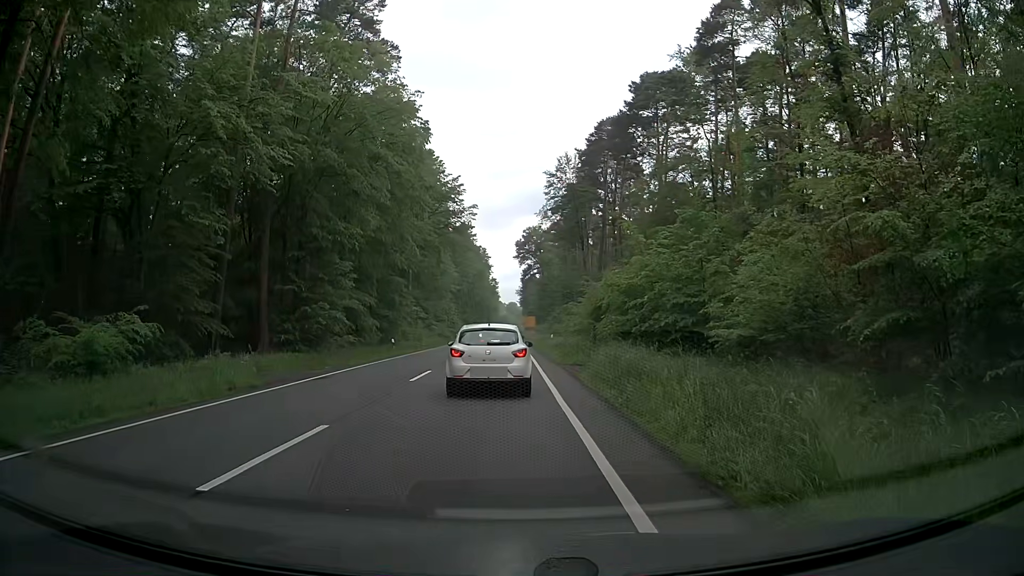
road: primary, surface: asphalt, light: Day
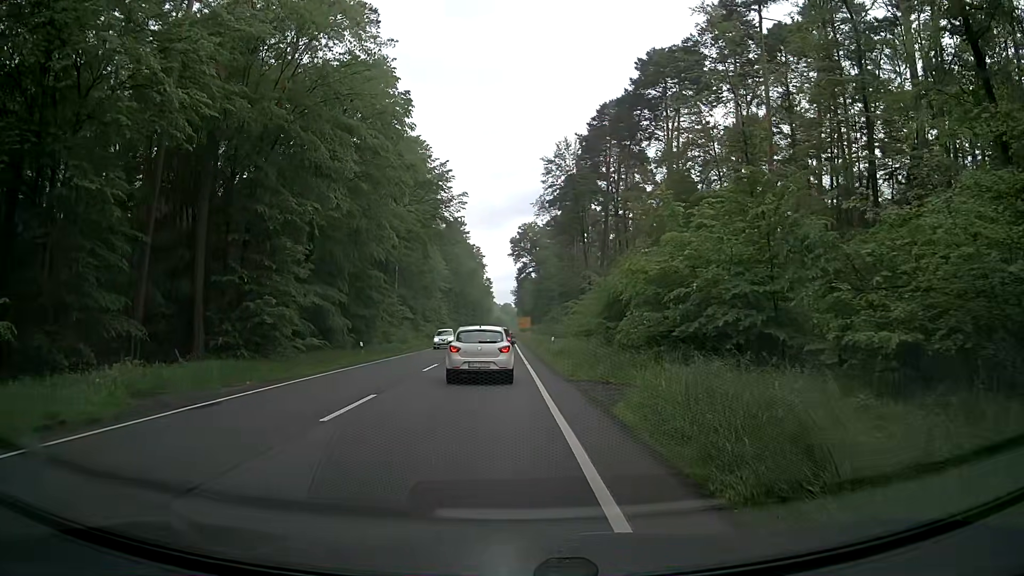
(+0.1, +7.9) m; 0°
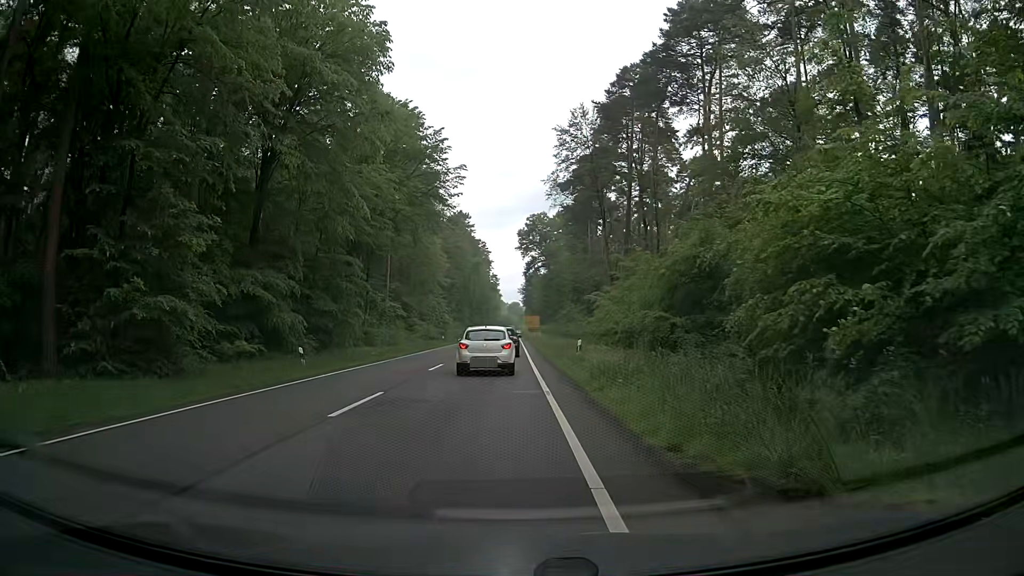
(+0.2, +12.1) m; -1°
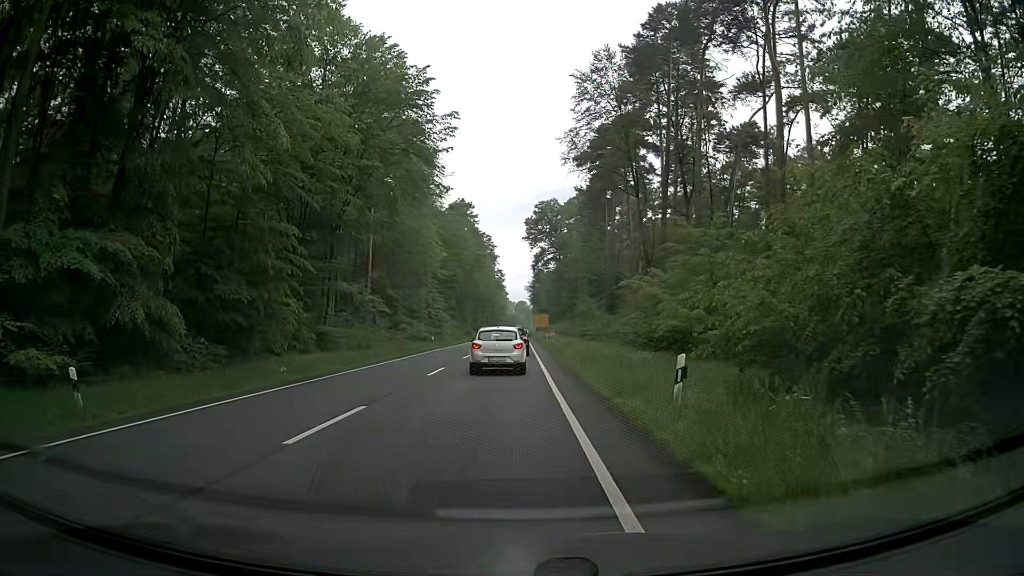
(+0.2, +14.9) m; 0°
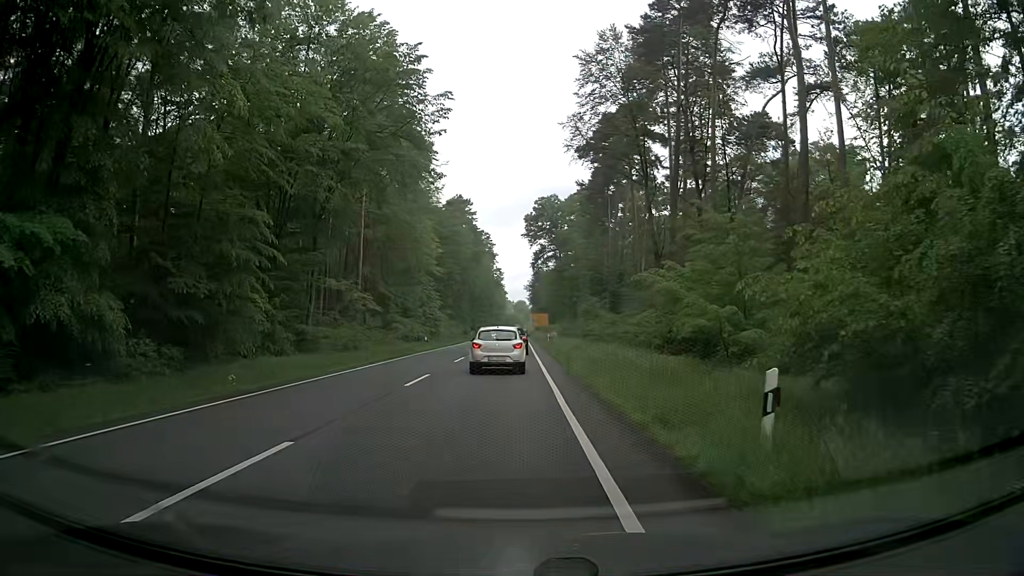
(+0.1, +3.9) m; 0°
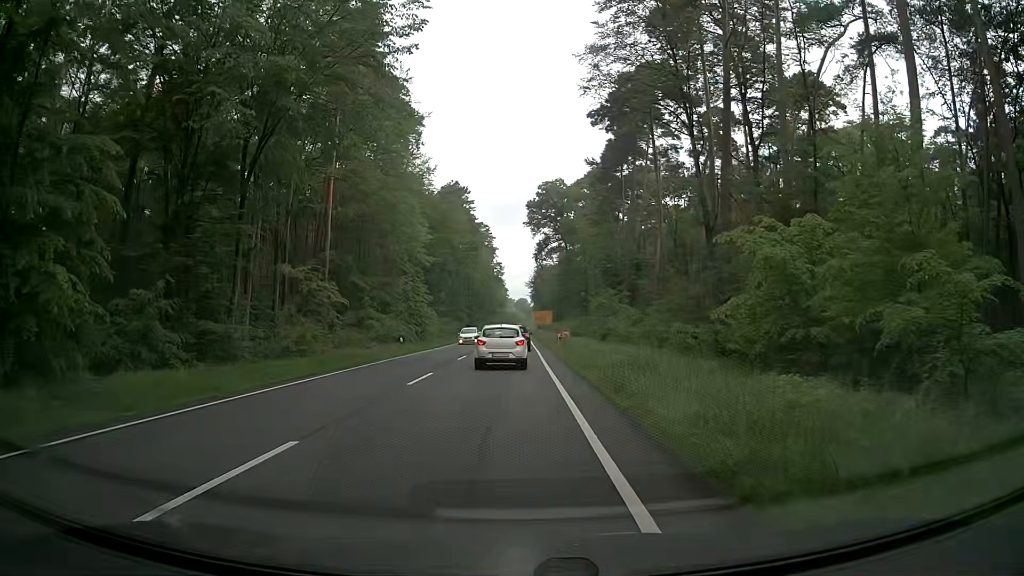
(+0.1, +12.6) m; +1°
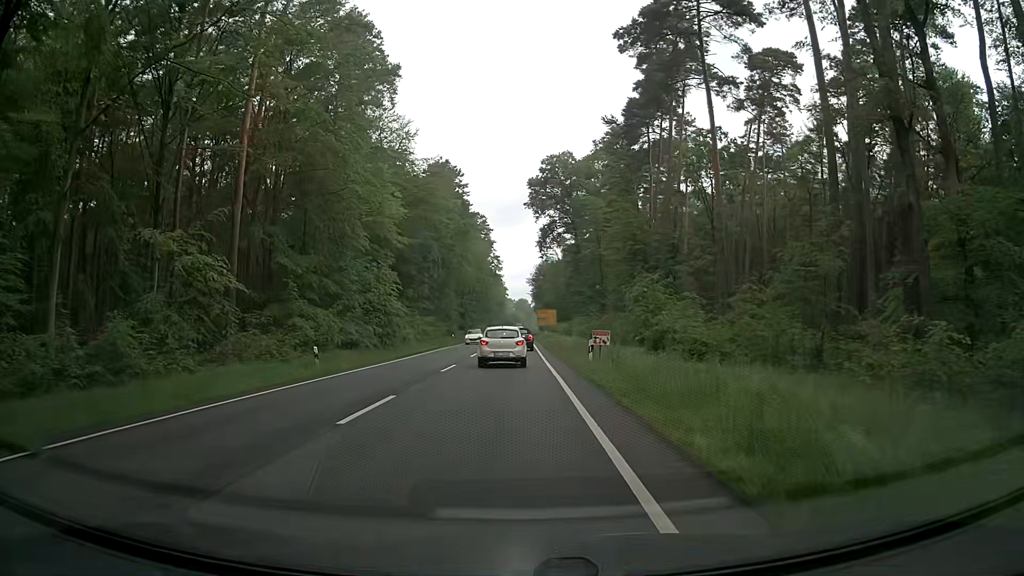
(0.0, +19.0) m; 0°
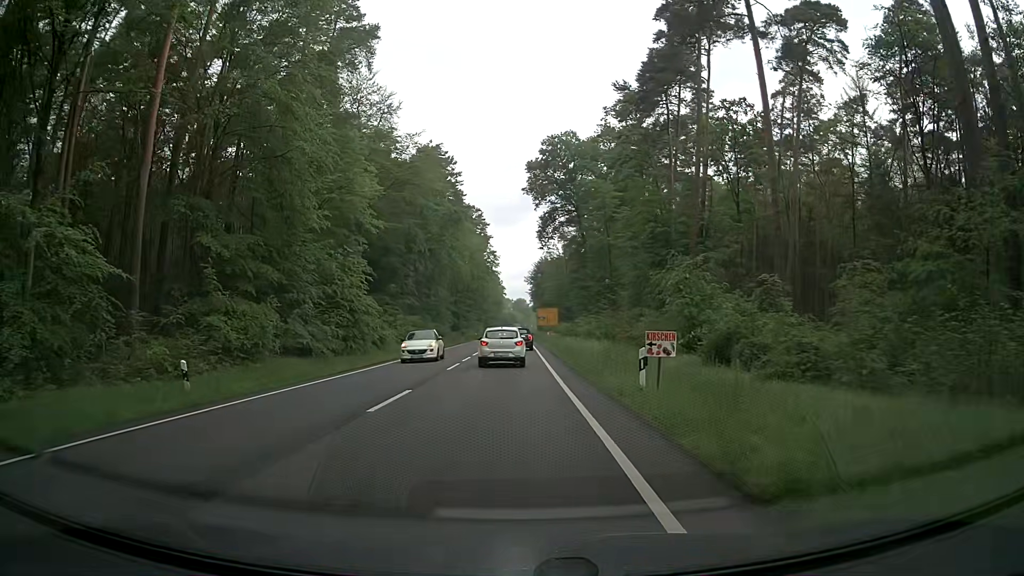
(0.0, +10.5) m; +2°
